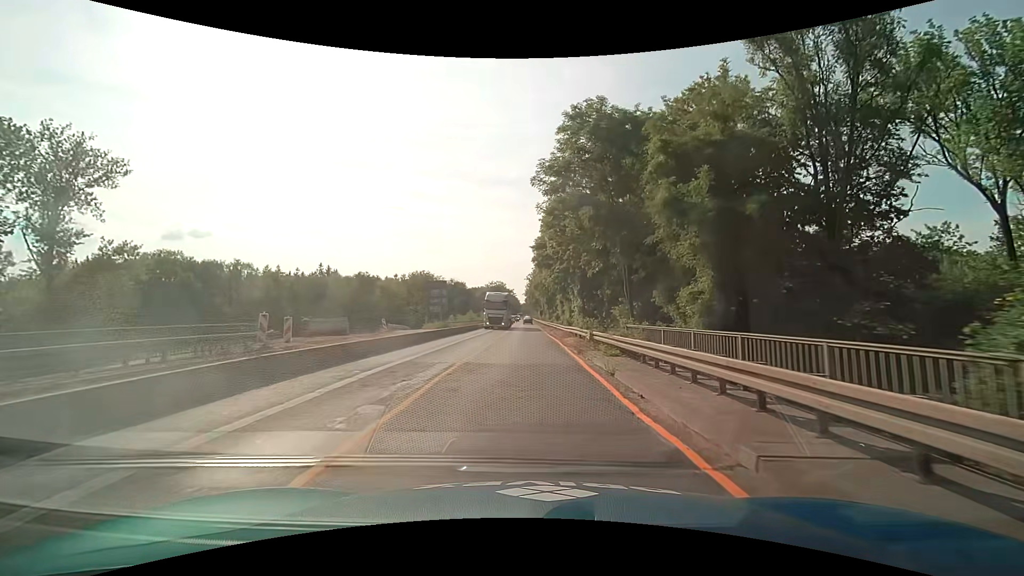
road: trunk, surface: asphalt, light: Day
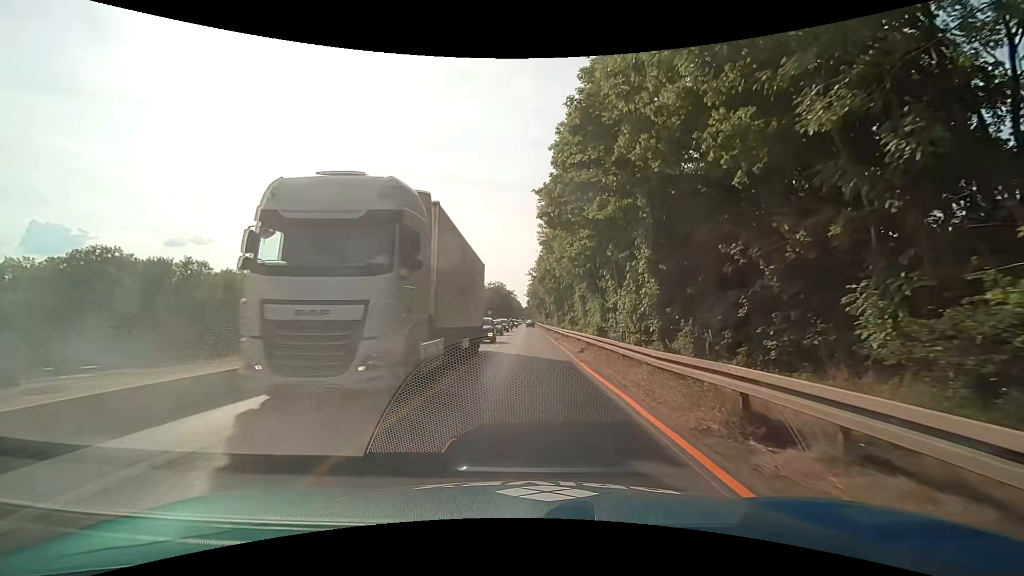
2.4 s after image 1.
(0.0, +24.3) m; -1°
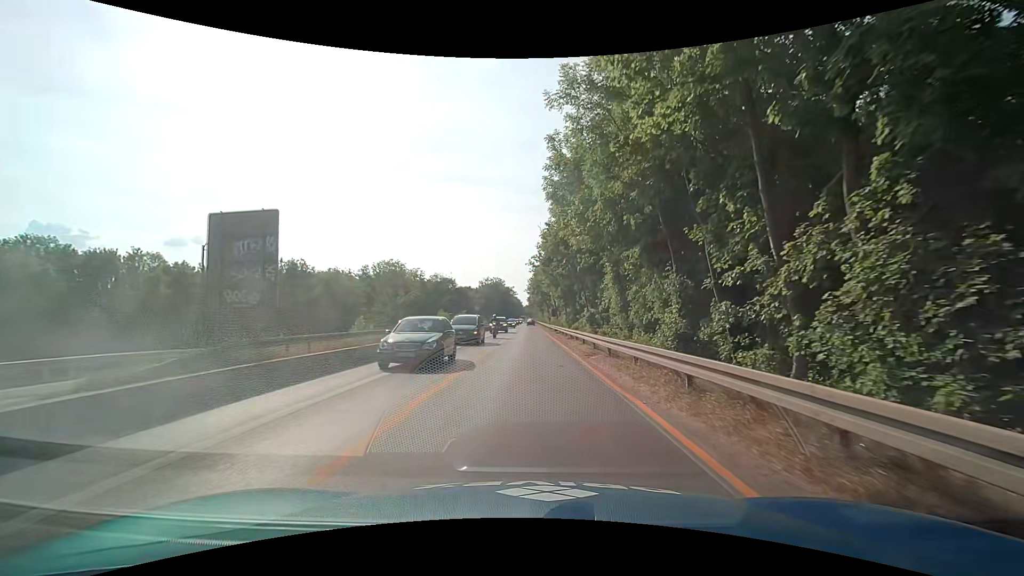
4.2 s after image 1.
(+0.2, +18.2) m; 0°
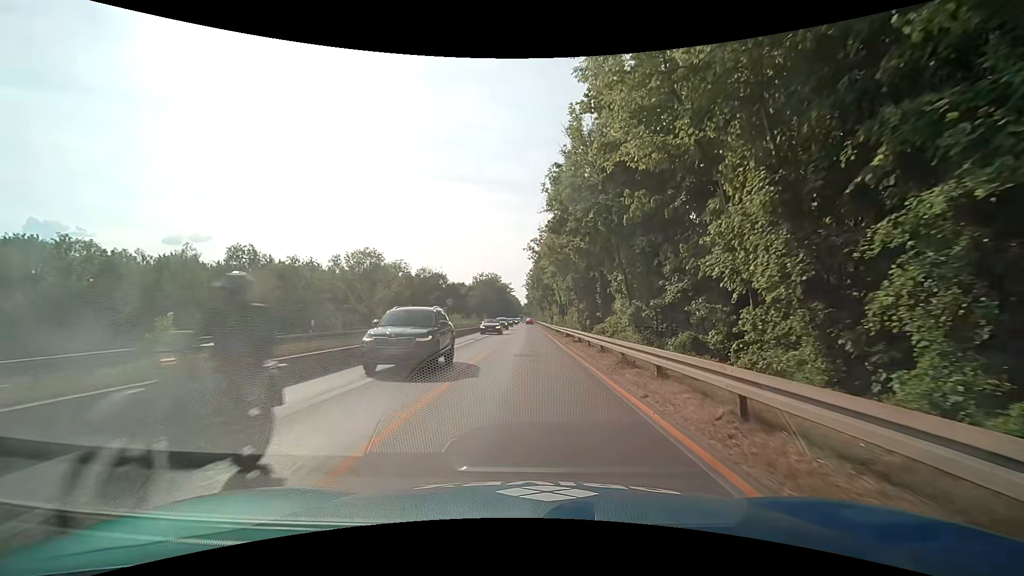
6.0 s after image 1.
(0.0, +18.2) m; 0°
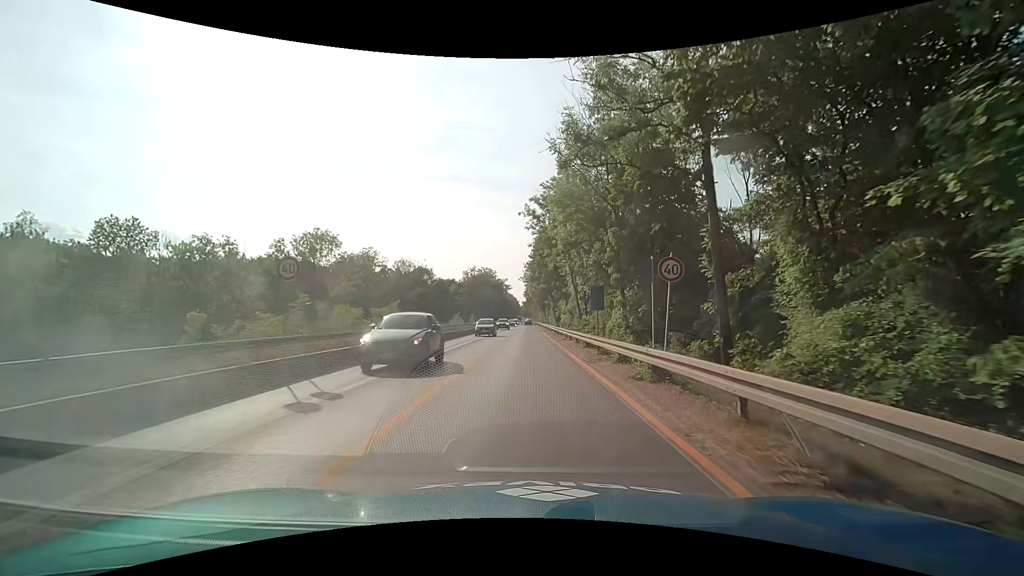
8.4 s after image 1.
(+0.1, +24.2) m; 0°
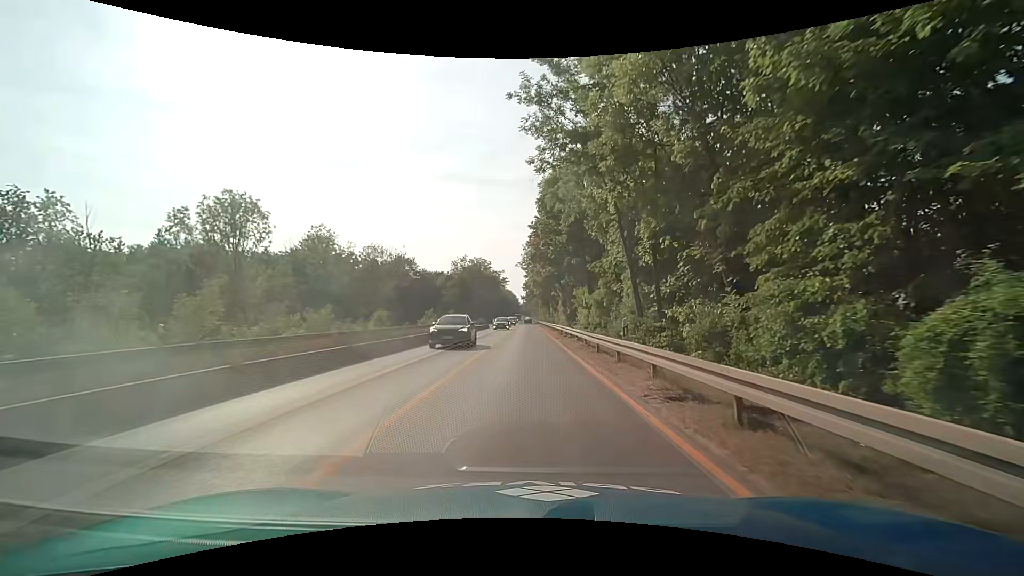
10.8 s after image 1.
(+0.2, +24.2) m; 0°
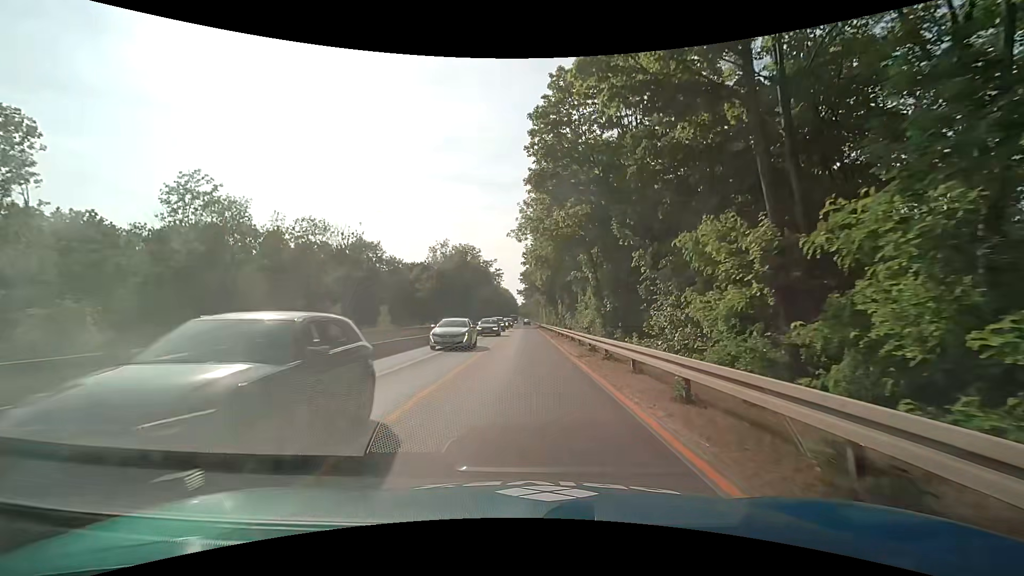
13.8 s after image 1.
(+0.1, +30.2) m; +1°
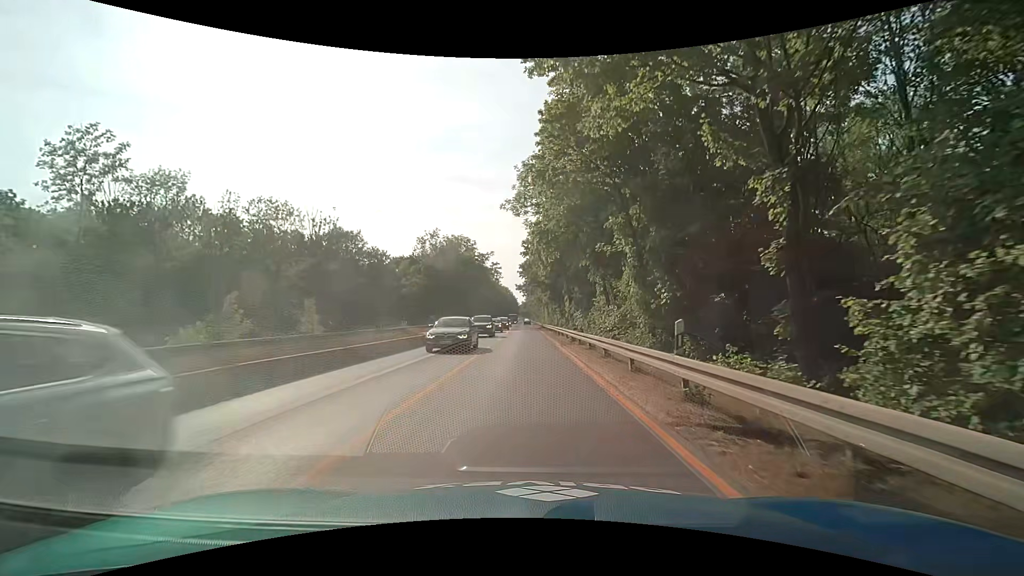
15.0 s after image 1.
(-0.1, +12.1) m; -1°
(0, +10) (0, +20) (0, +30) (0, +40) (0, +50) (0, +60) (0, +70) (0, +80) (0, +90) (0, +100) m
